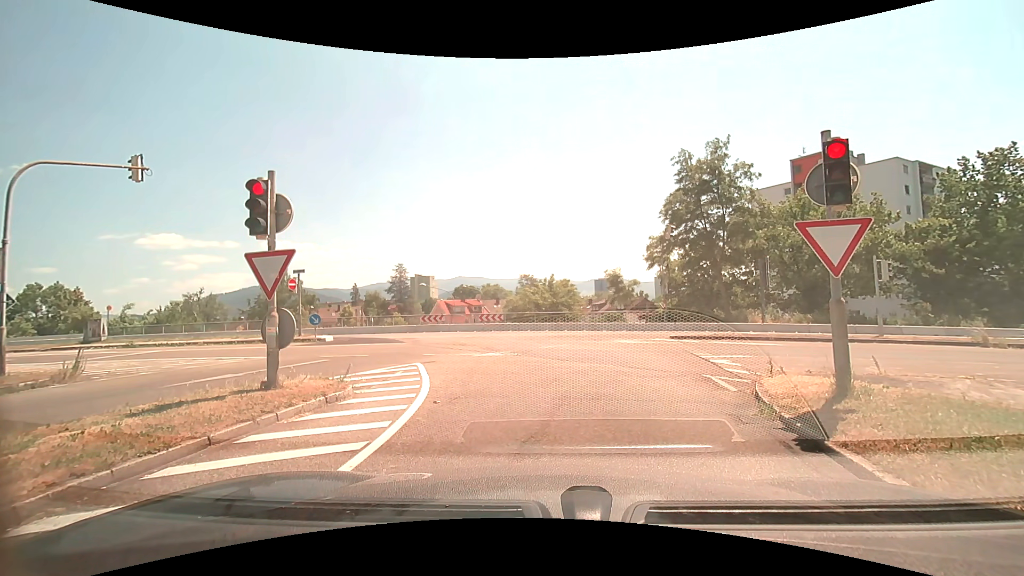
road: trunk_link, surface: asphalt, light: Day
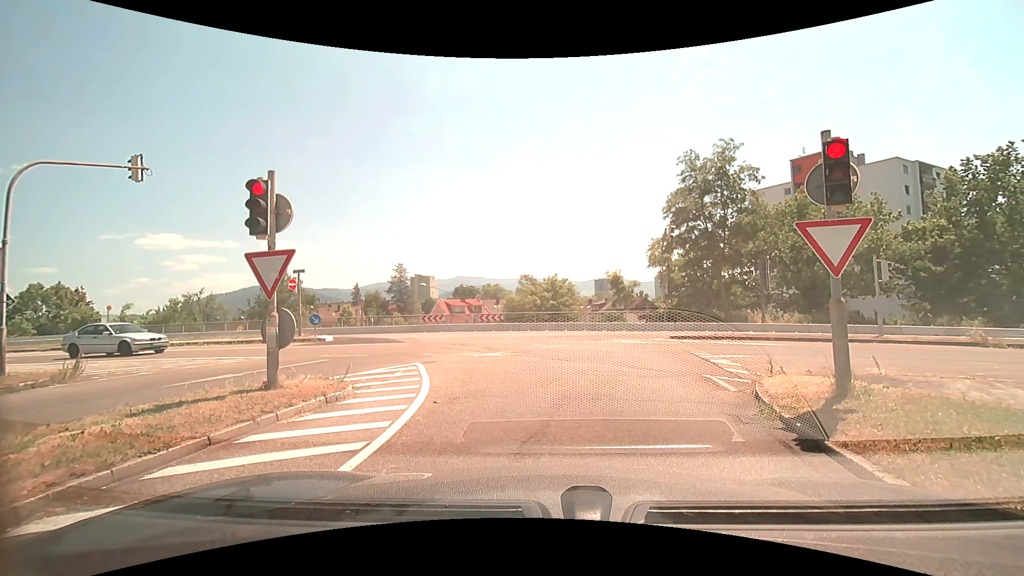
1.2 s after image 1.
(0.0, 0.0) m; 0°
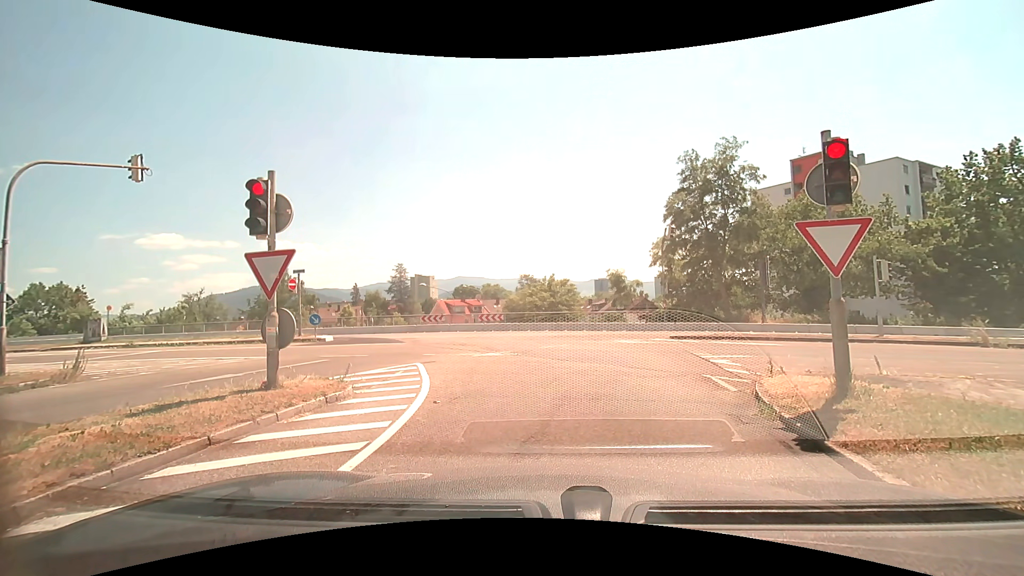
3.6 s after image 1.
(0.0, 0.0) m; 0°
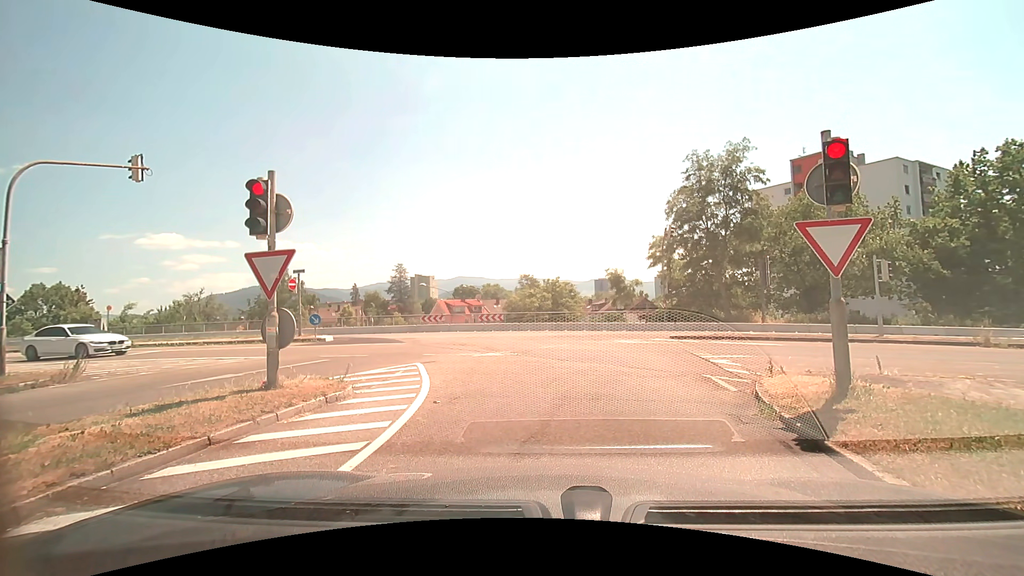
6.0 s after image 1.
(0.0, 0.0) m; 0°
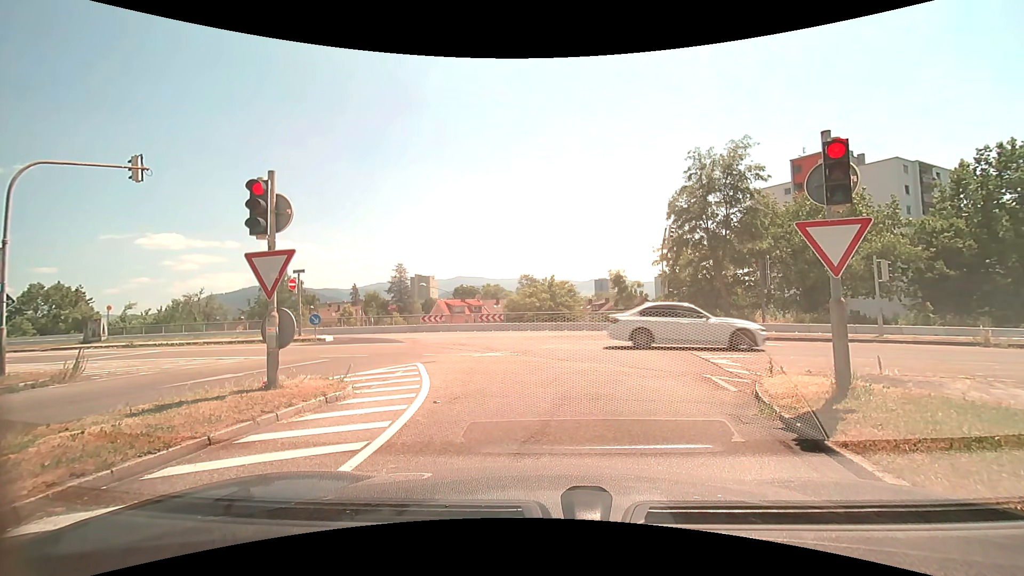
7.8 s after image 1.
(0.0, 0.0) m; 0°
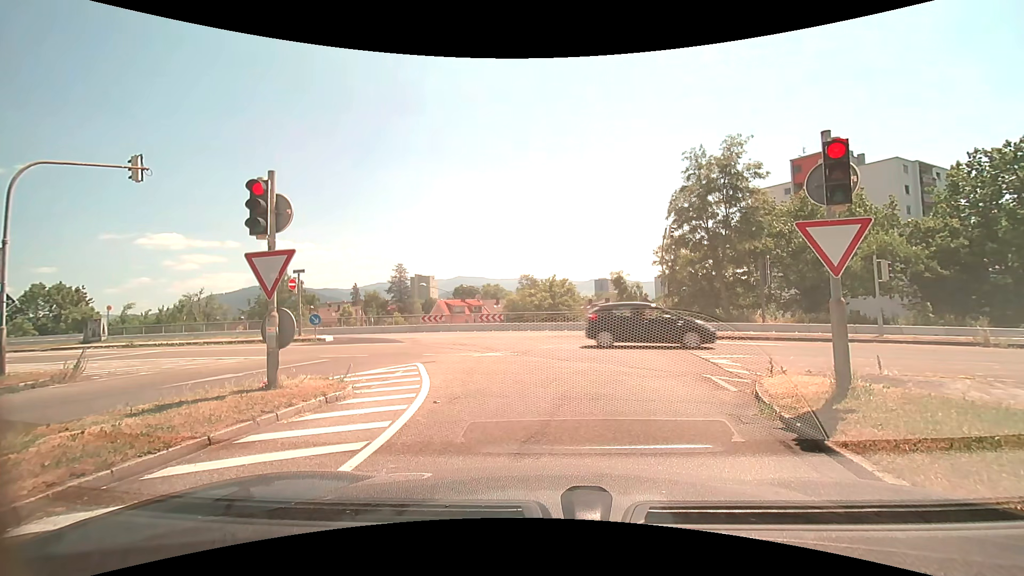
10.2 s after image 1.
(0.0, 0.0) m; 0°
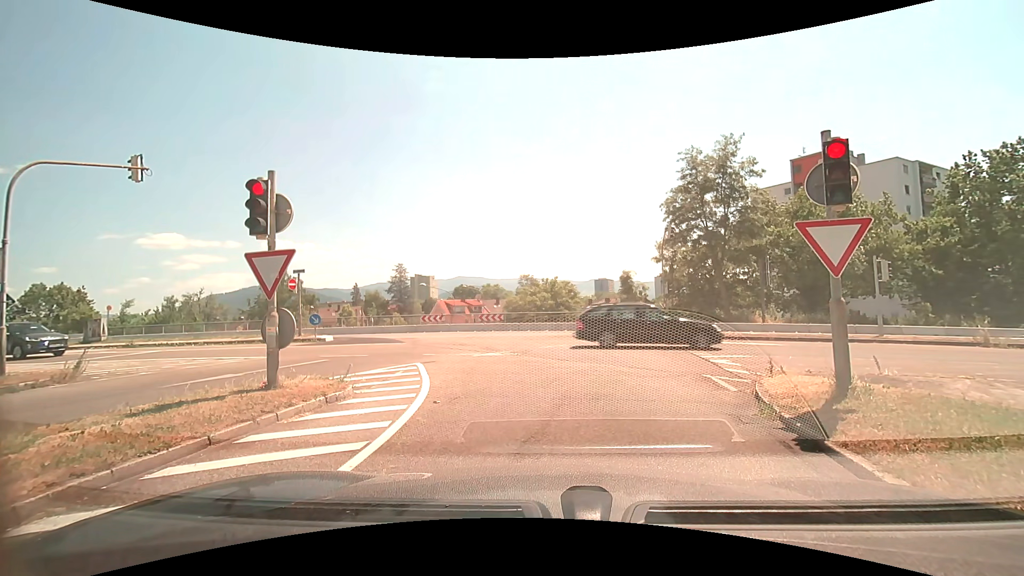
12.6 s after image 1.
(0.0, 0.0) m; 0°
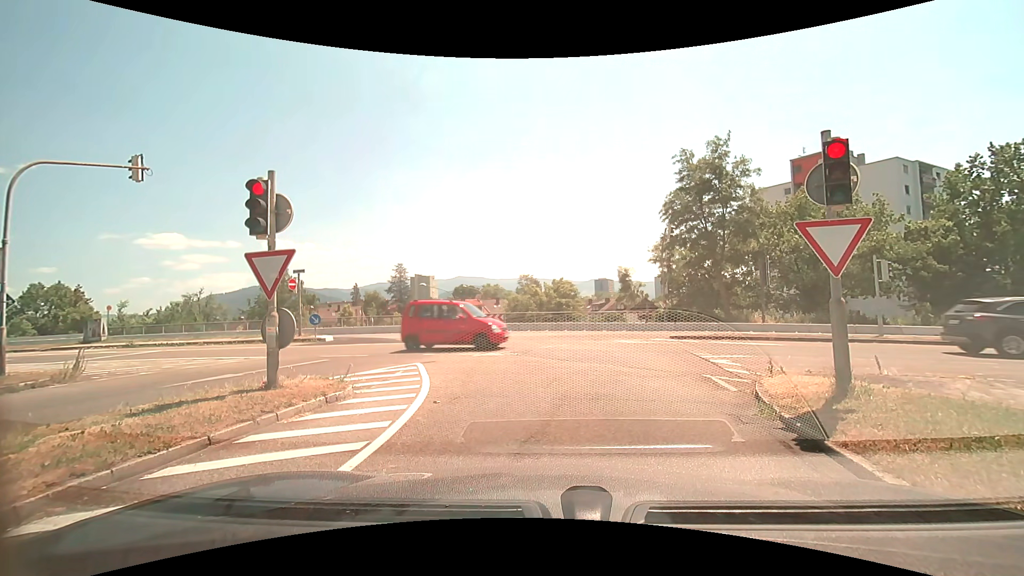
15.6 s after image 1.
(0.0, 0.0) m; 0°
(0, +10) (-2, +20) (-7, +29) (-15, +33) (-25, +35) (-35, +37) (-45, +38) (-55, +39) (-65, +40) (-75, +42) m
